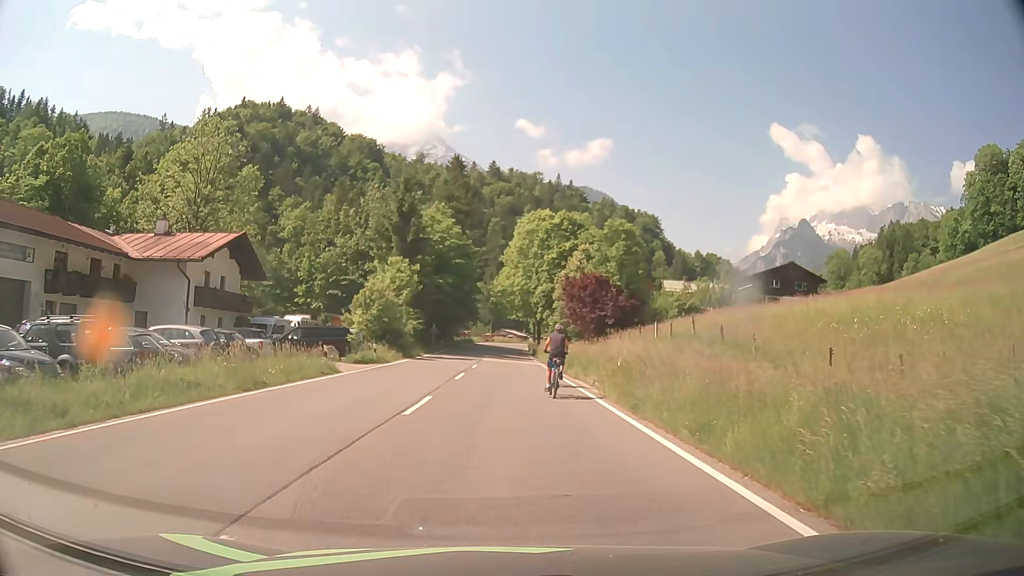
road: primary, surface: asphalt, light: Day
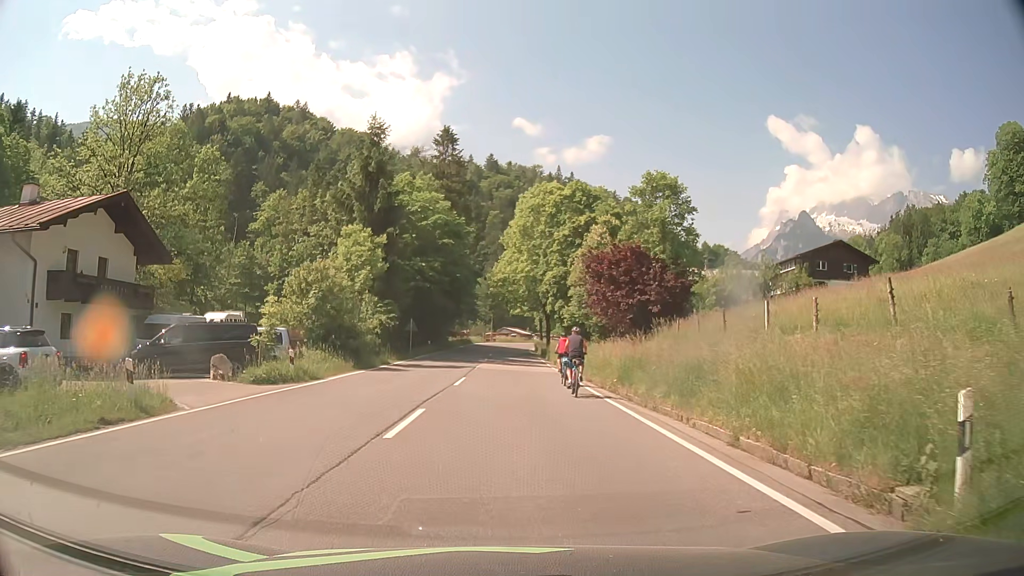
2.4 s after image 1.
(0.0, +14.9) m; 0°
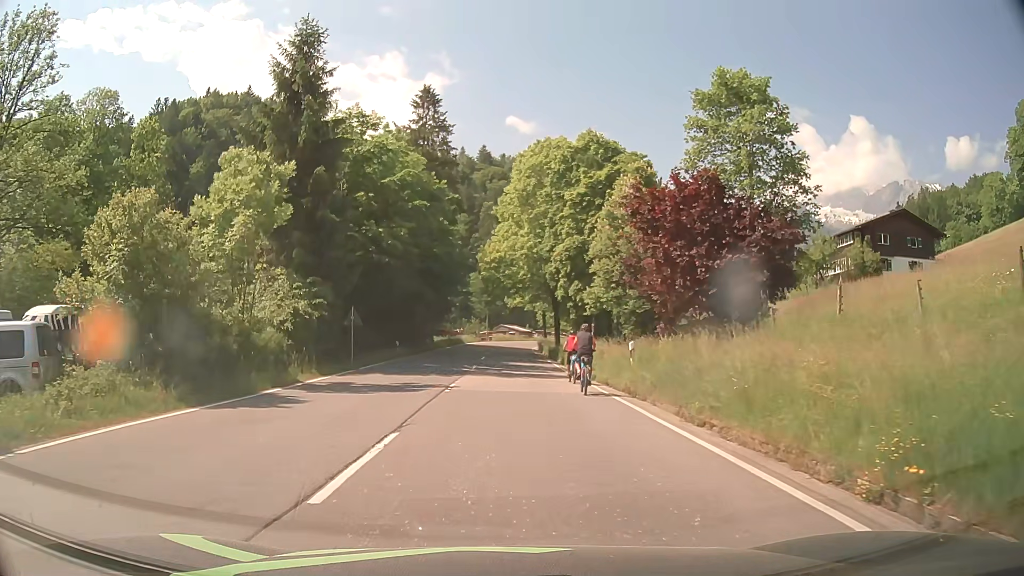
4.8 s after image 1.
(+0.1, +16.0) m; +1°
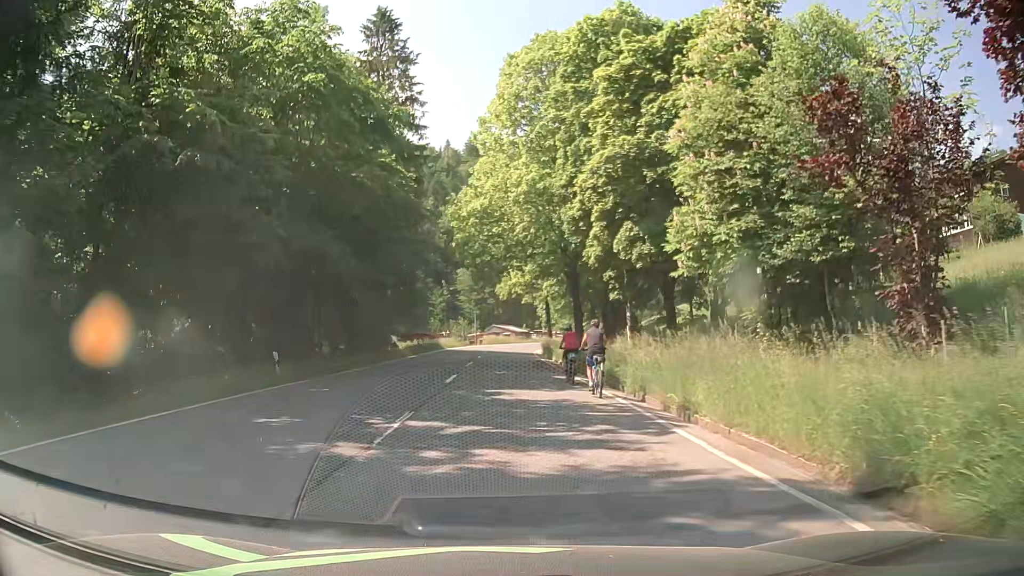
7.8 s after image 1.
(+0.1, +21.4) m; 0°
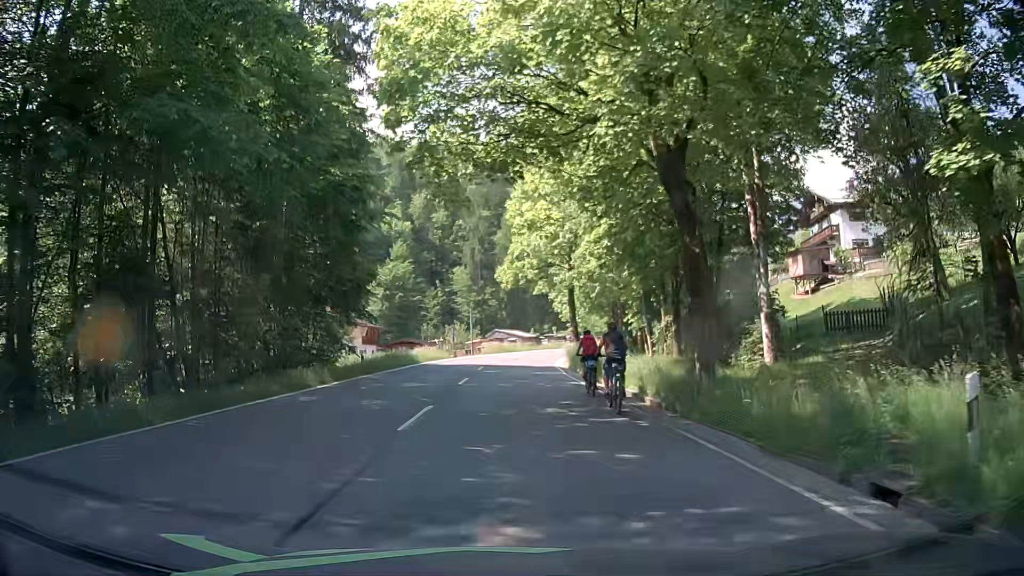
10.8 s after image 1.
(-0.1, +21.9) m; +1°
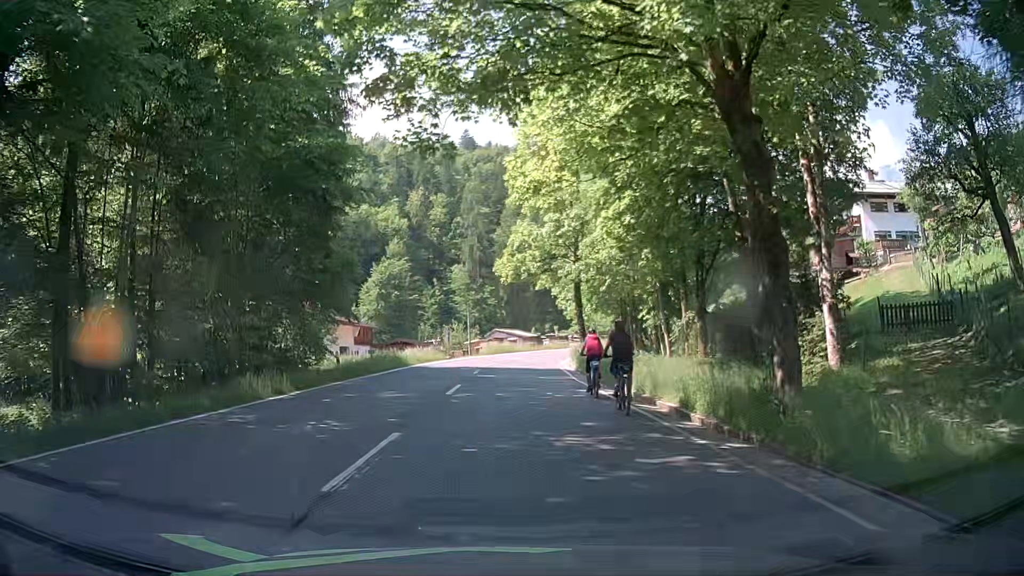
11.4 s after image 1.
(-0.1, +4.4) m; -2°
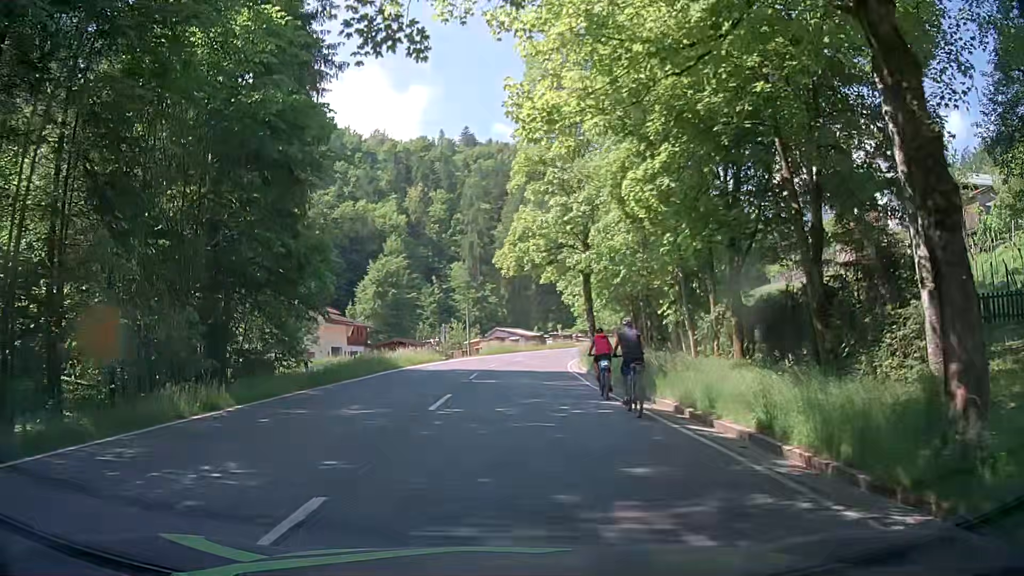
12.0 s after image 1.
(+0.1, +4.4) m; +2°
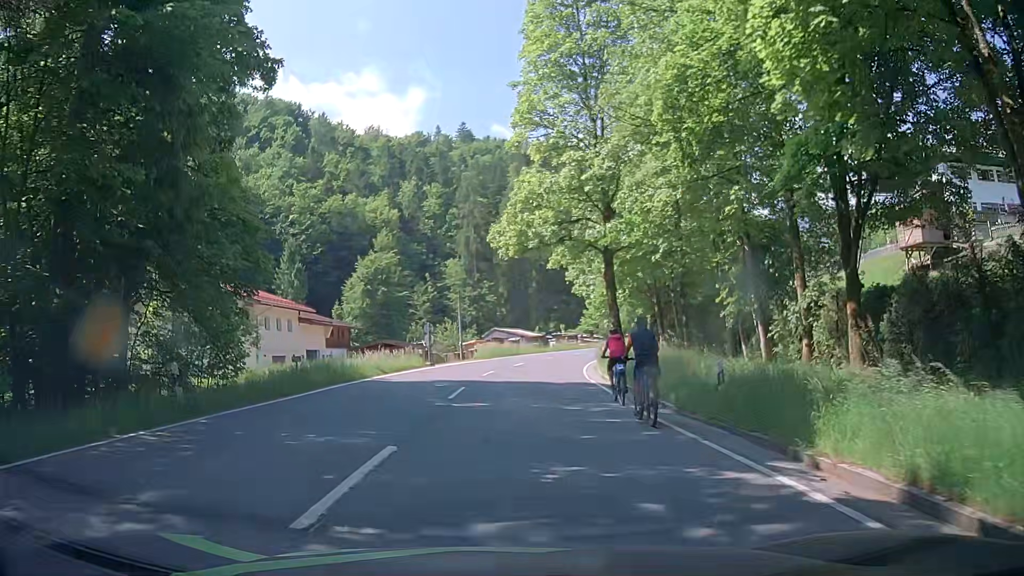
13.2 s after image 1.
(-0.2, +8.9) m; -1°
(0, +10) (0, +20) (+1, +30) (+2, +40) (+3, +50) (+6, +59) (+9, +69) (+13, +78) (+17, +87) (+21, +96) m
